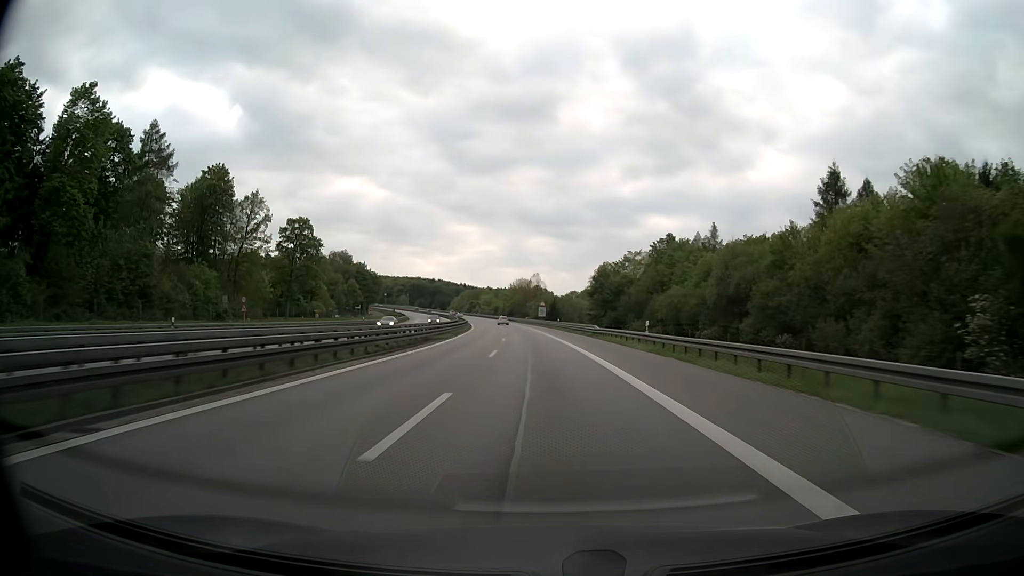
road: motorway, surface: asphalt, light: Day
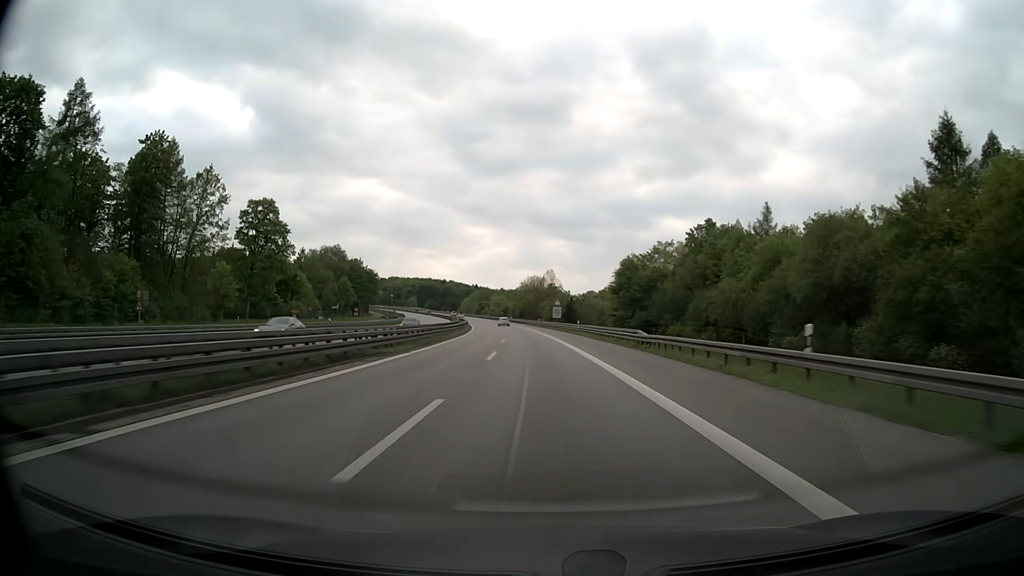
(-0.2, +19.0) m; -1°
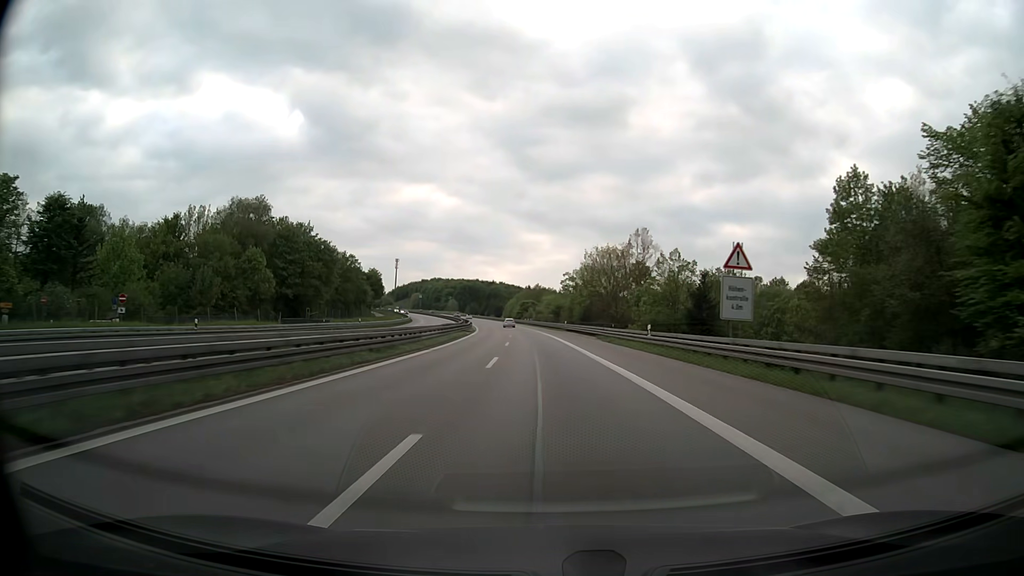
(-3.3, +75.9) m; -5°
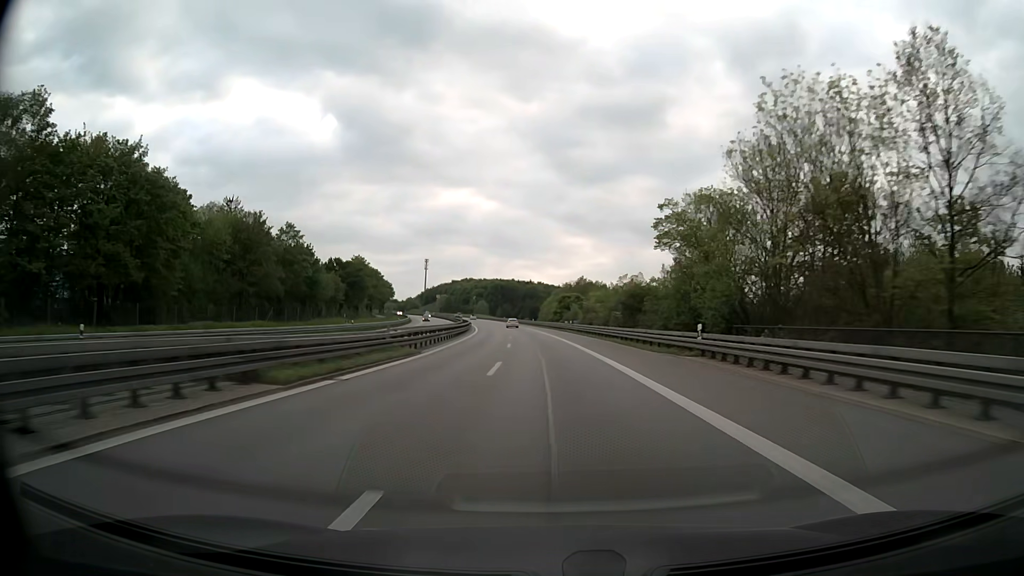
(-1.6, +56.9) m; -3°
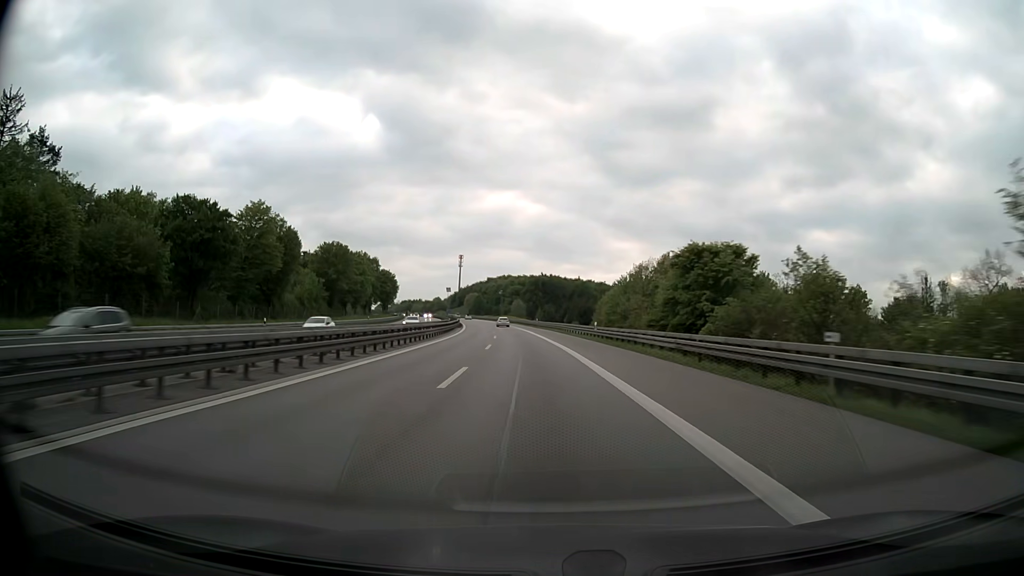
(-2.7, +75.9) m; -4°
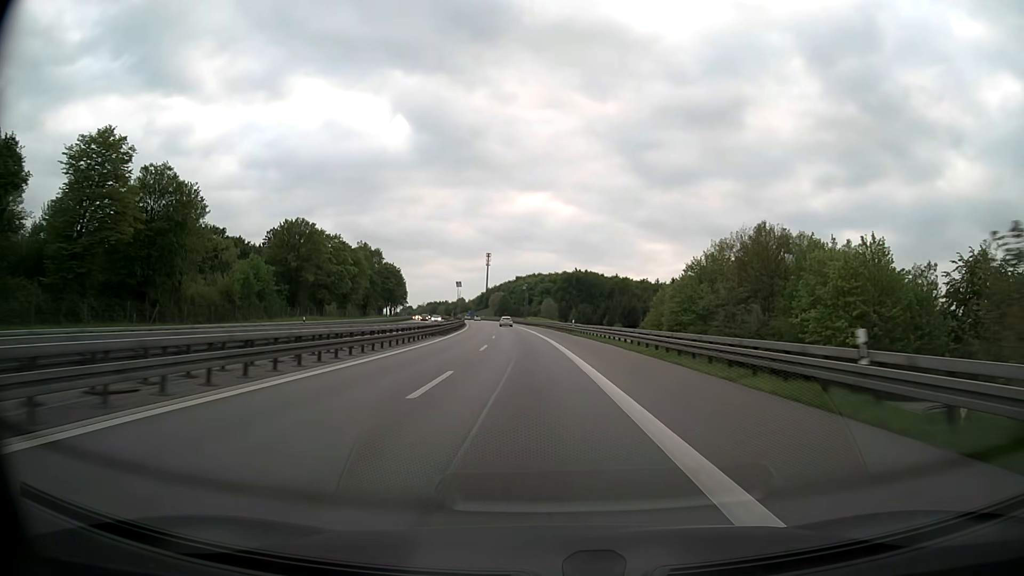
(-0.9, +37.9) m; -3°
(0, +10) (0, +20) (-1, +30) (-1, +40) (-2, +50) (-2, +60) (-3, +70) (-4, +80) (-5, +90) (-6, +100) m
